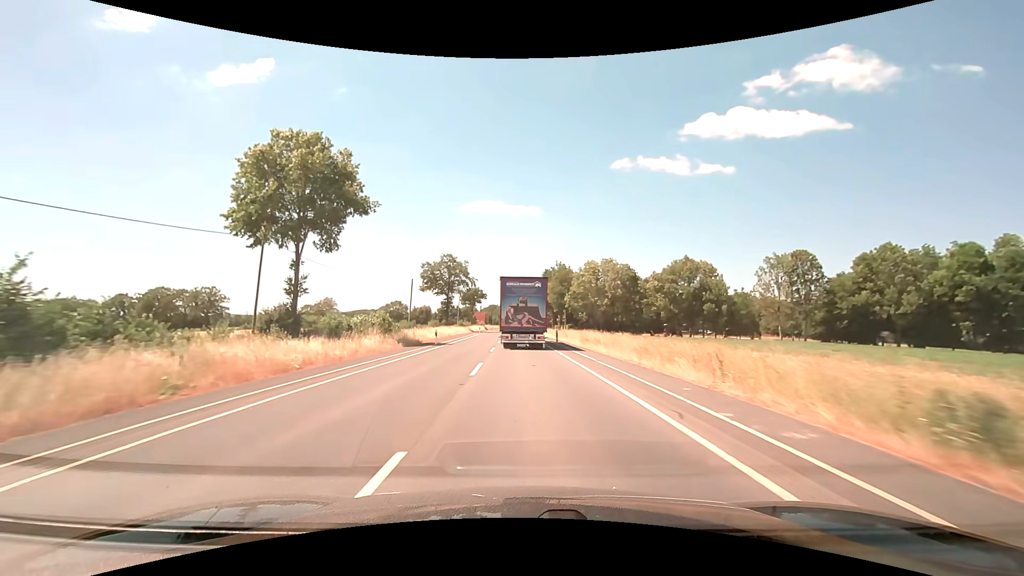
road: secondary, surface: asphalt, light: Day
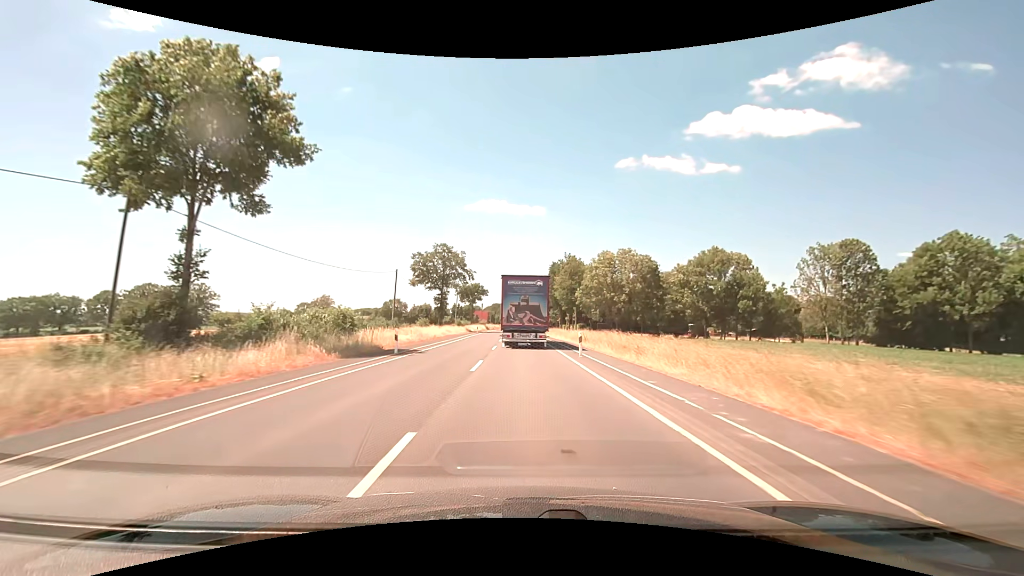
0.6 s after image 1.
(-0.1, +11.4) m; -1°
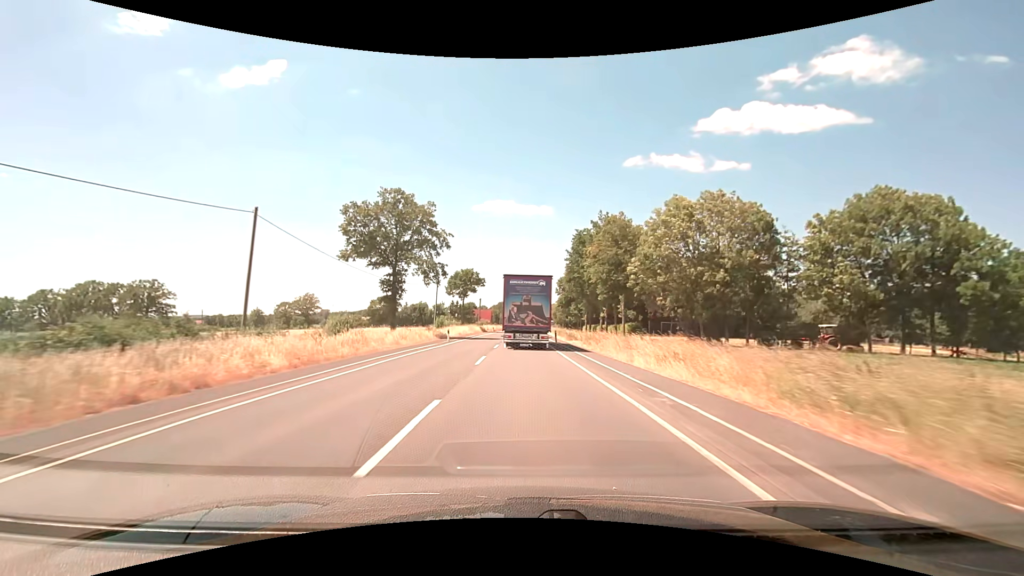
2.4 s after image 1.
(-0.2, +33.9) m; -1°
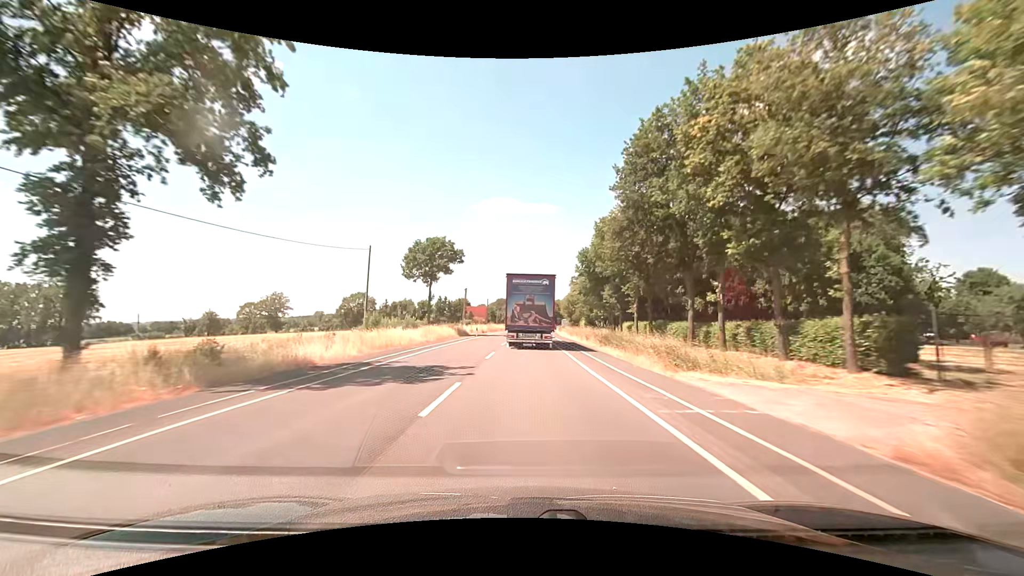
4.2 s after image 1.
(-0.2, +33.6) m; 0°
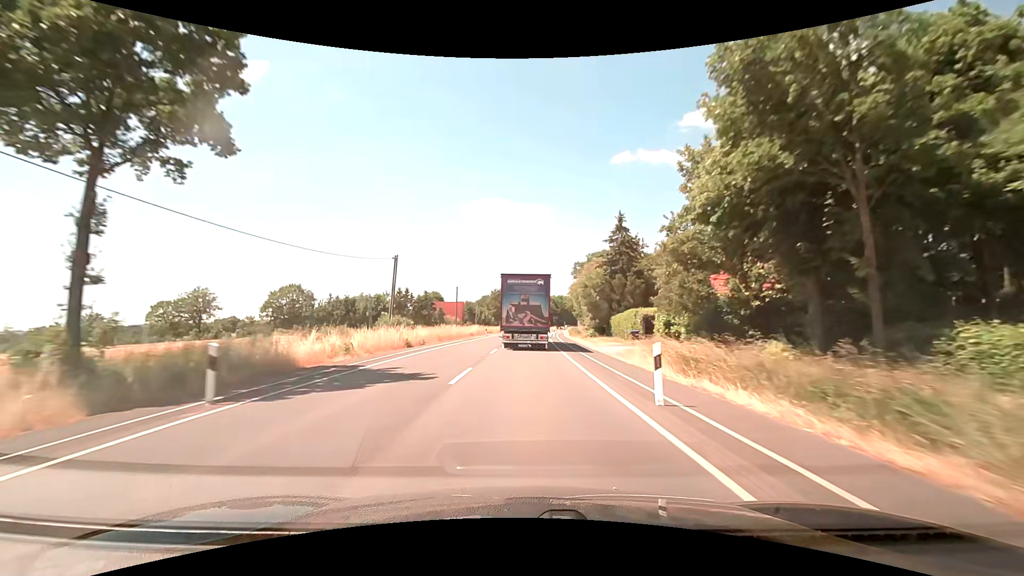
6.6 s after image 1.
(+0.2, +44.4) m; +1°
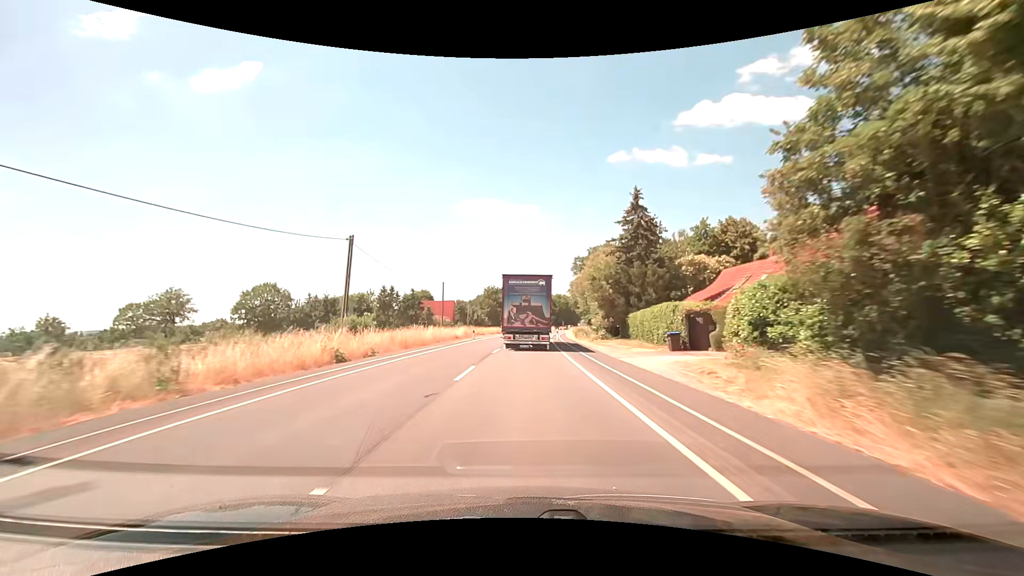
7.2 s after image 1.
(+0.1, +11.0) m; 0°
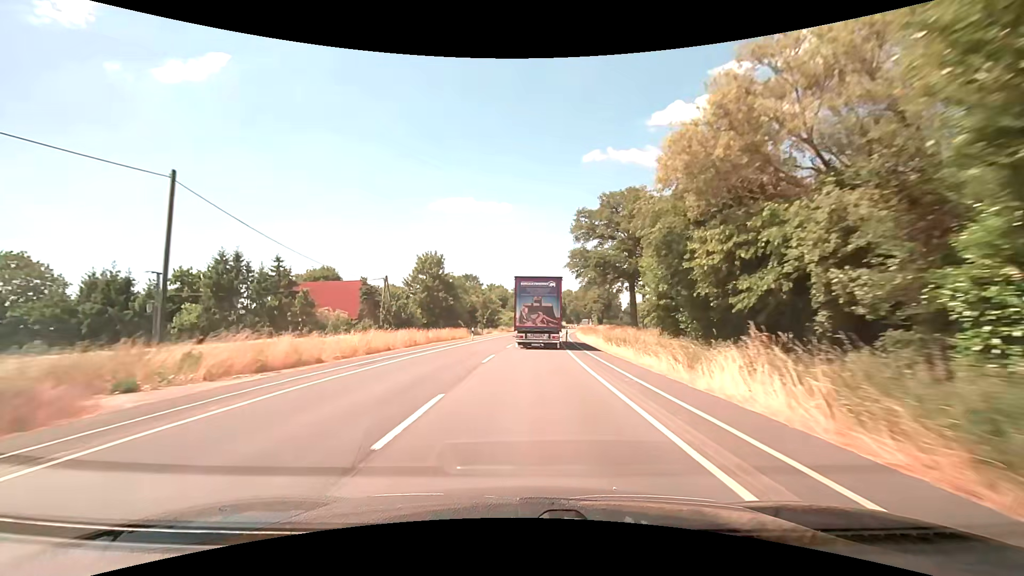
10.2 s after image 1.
(+1.2, +54.9) m; +3°
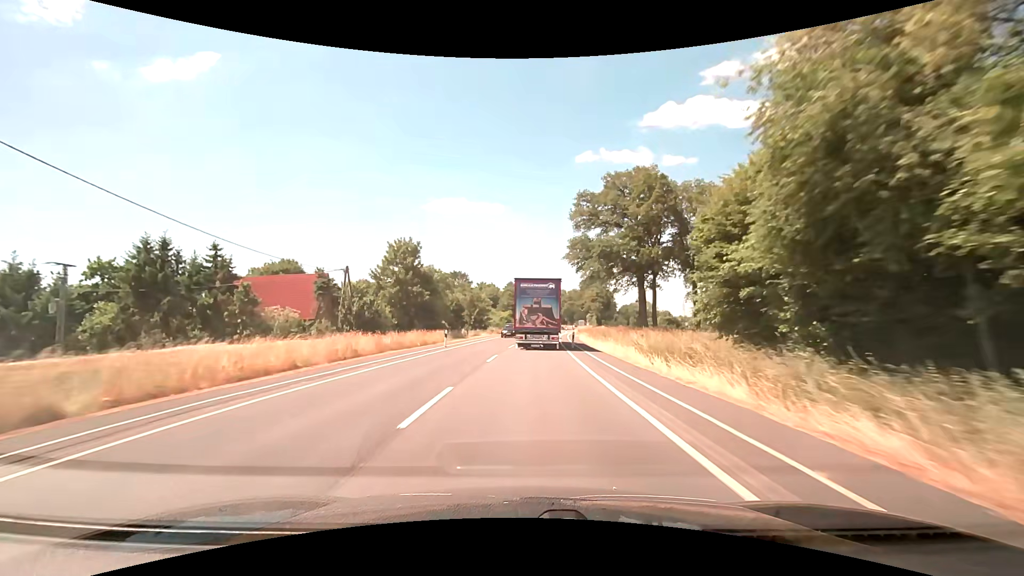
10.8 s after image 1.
(+0.1, +11.0) m; +1°
(0, +10) (0, +20) (+1, +30) (+1, +40) (+2, +50) (+2, +60) (+3, +70) (+4, +80) (+5, +90) (+7, +100) m
